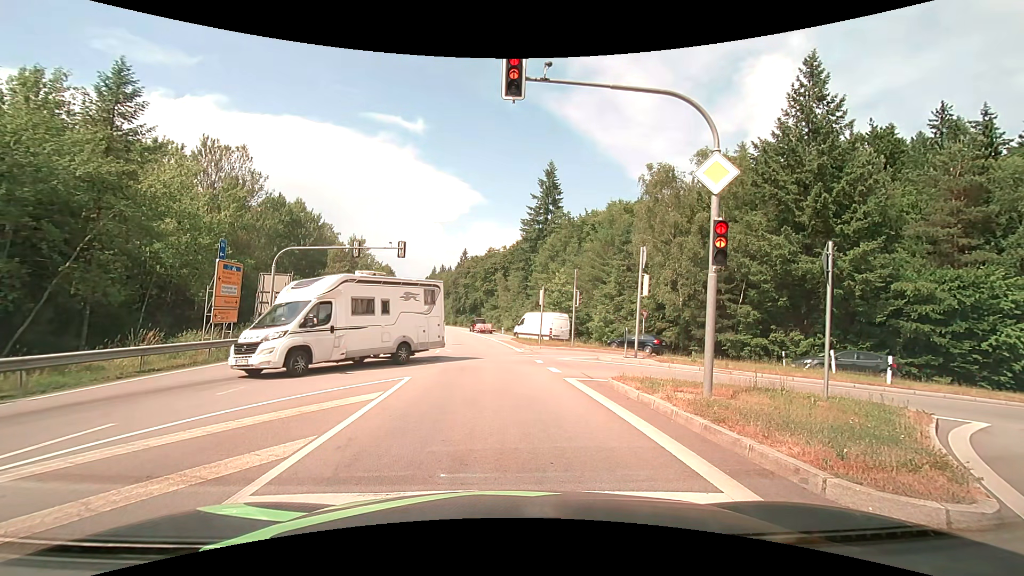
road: secondary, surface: asphalt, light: Day
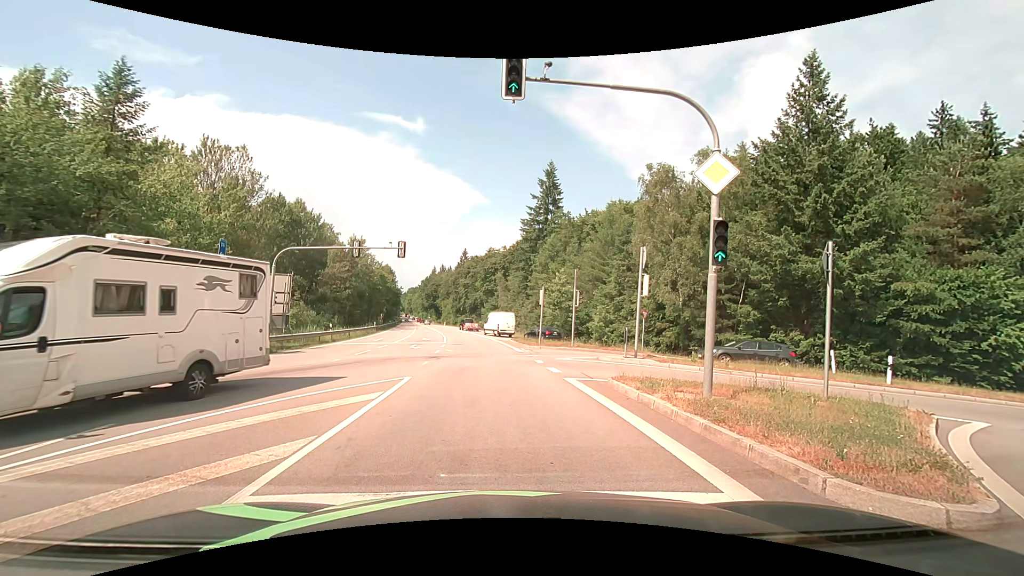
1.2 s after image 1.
(0.0, 0.0) m; 0°
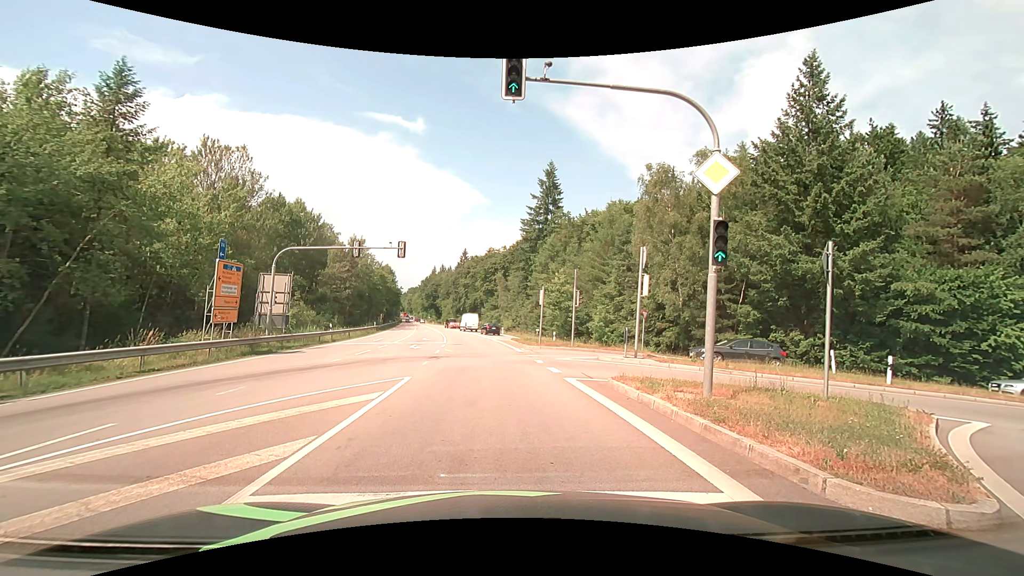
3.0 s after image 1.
(0.0, 0.0) m; 0°
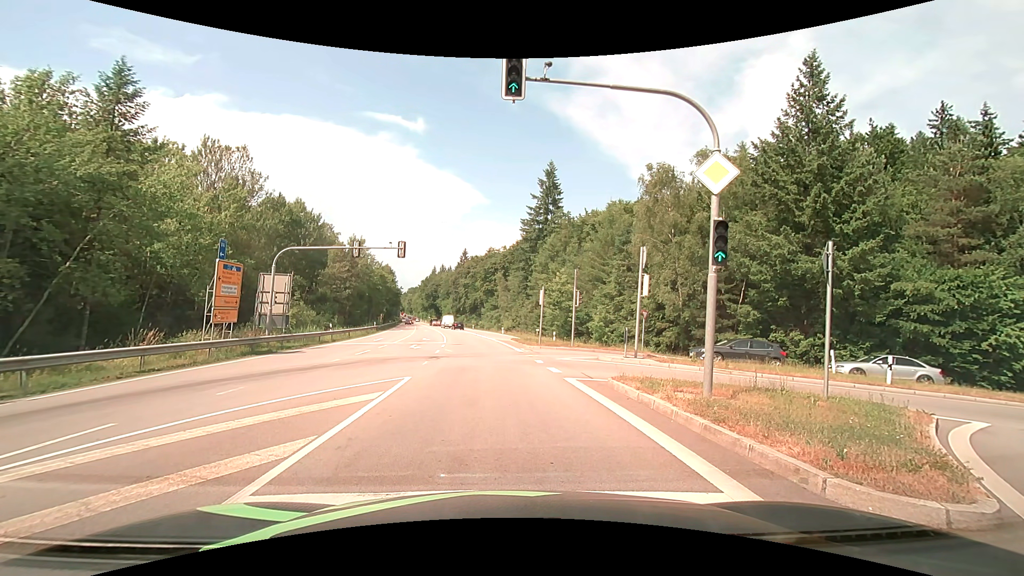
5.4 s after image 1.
(0.0, 0.0) m; 0°
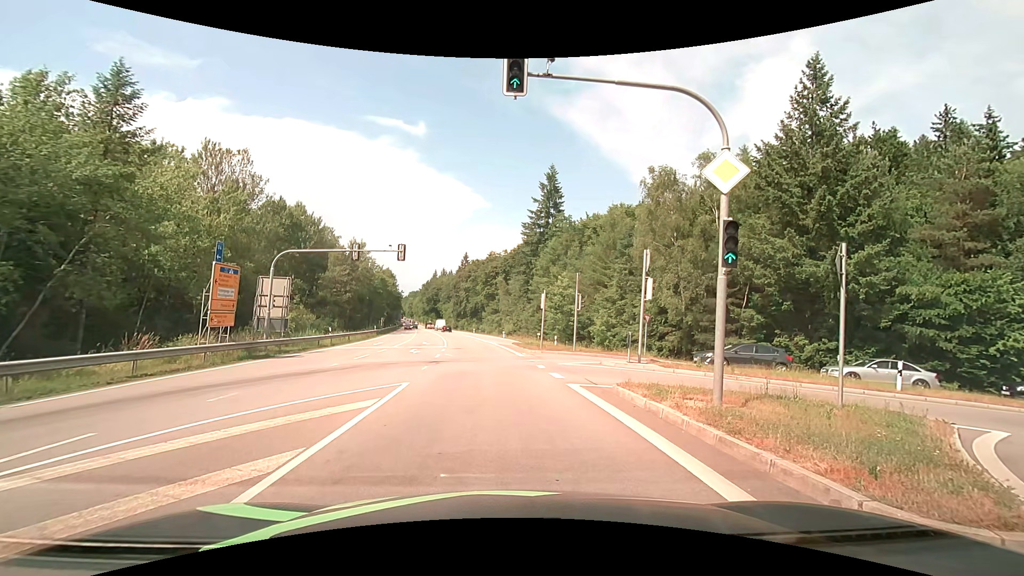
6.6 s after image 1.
(0.0, +0.4) m; 0°
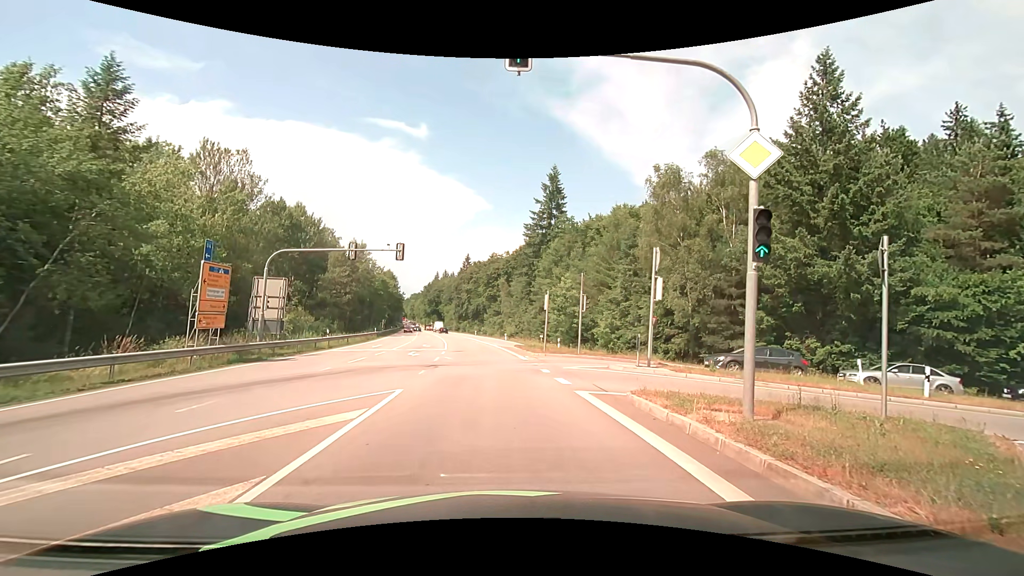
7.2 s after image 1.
(0.0, +1.2) m; +1°
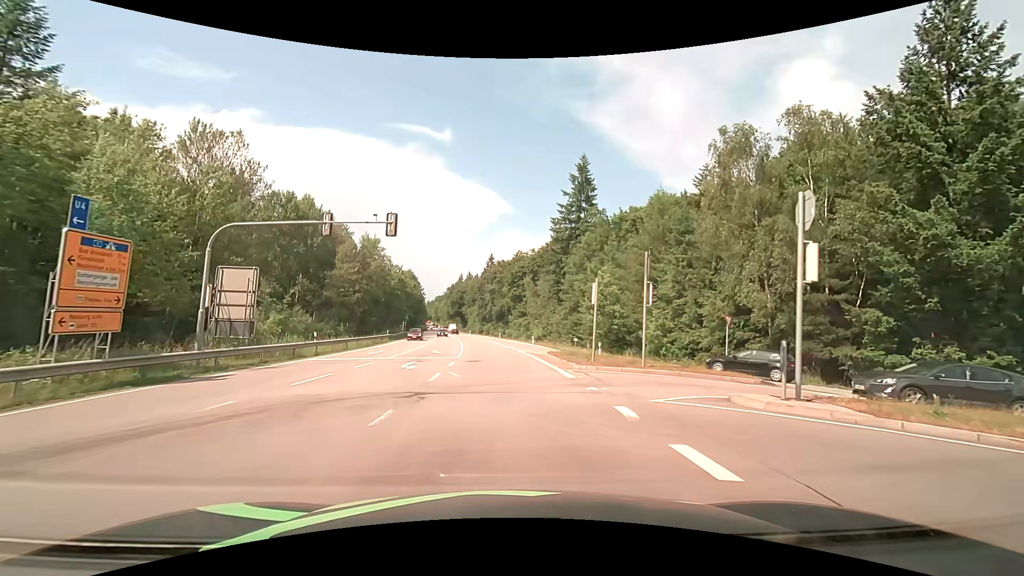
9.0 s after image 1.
(-0.2, +8.6) m; -2°
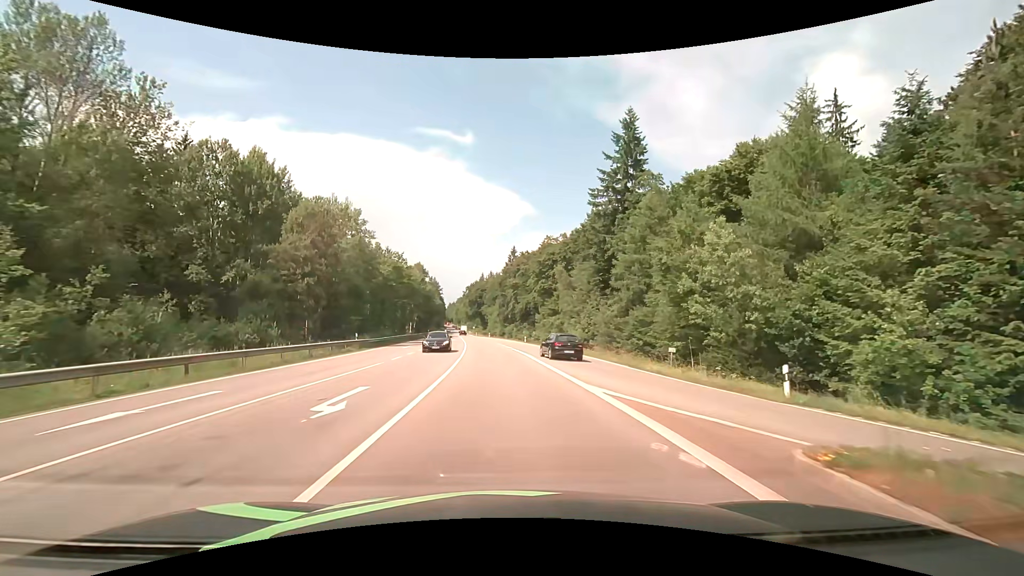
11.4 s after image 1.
(-0.7, +23.1) m; -3°
(0, +10) (0, +20) (0, +30) (-1, +40) (-2, +50) (-2, +60) (-3, +70) (-4, +80) (-5, +90) (-6, +100) m
